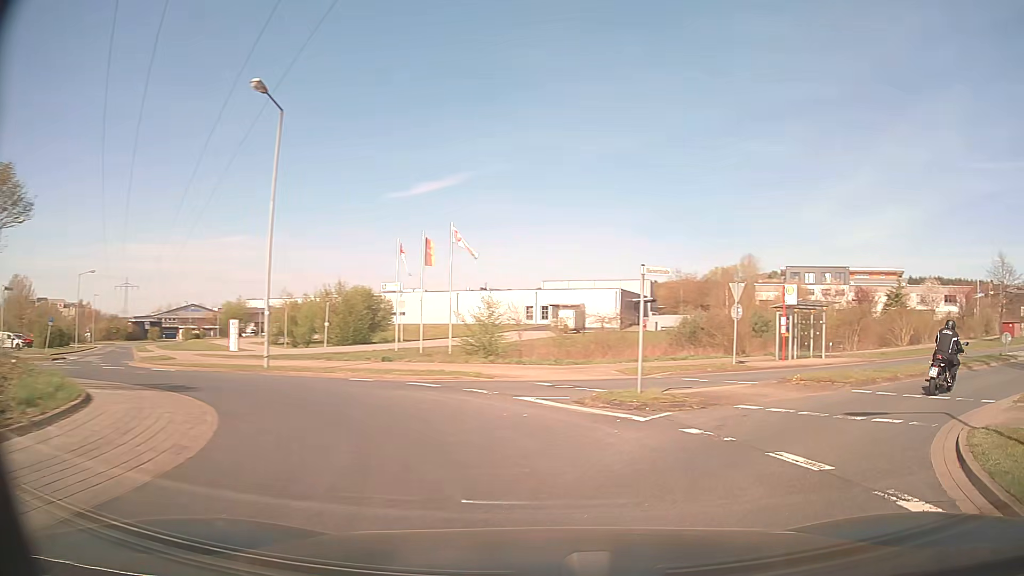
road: residential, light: Day
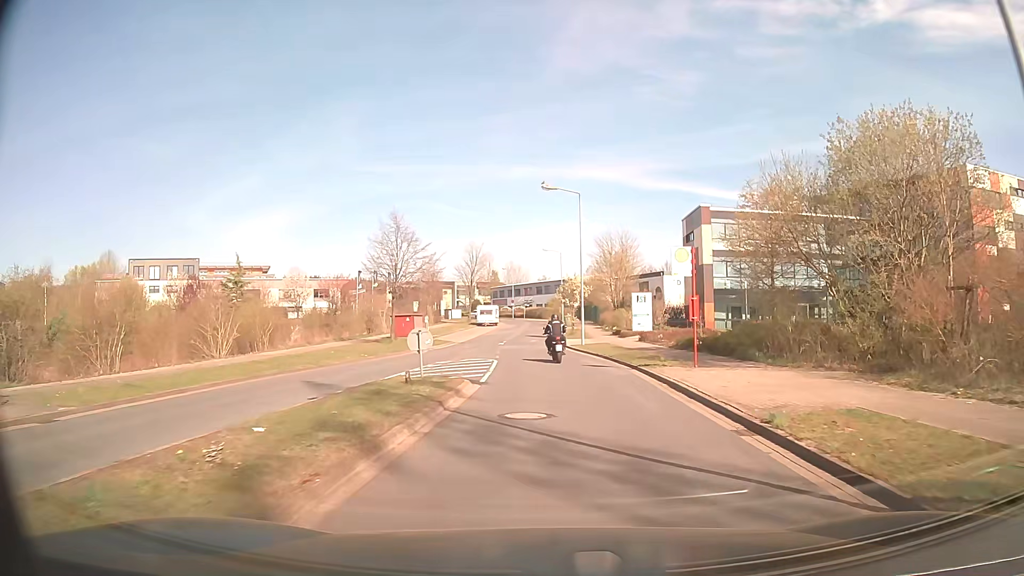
(+11.9, +17.1) m; +54°
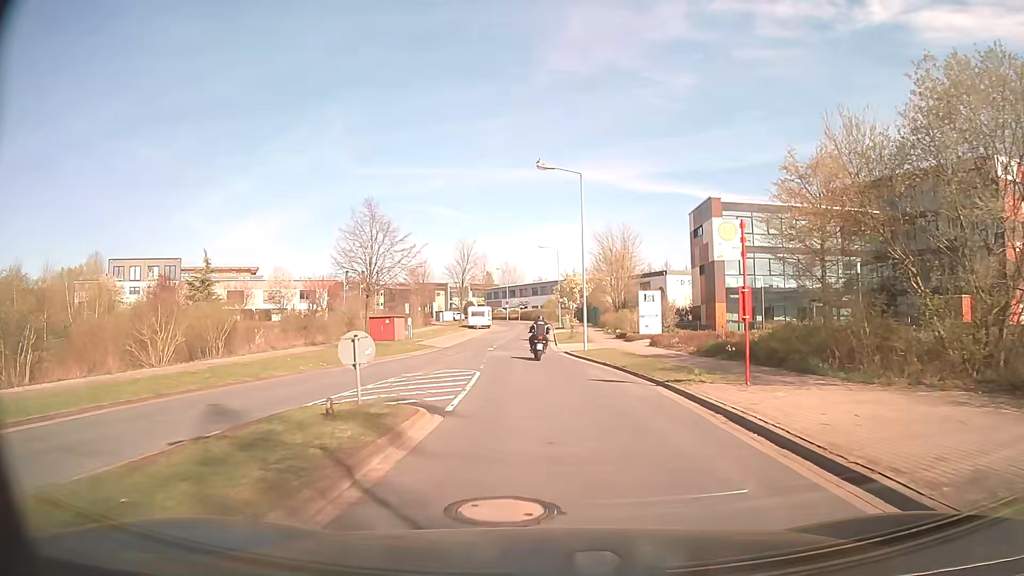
(0.0, +5.2) m; 0°
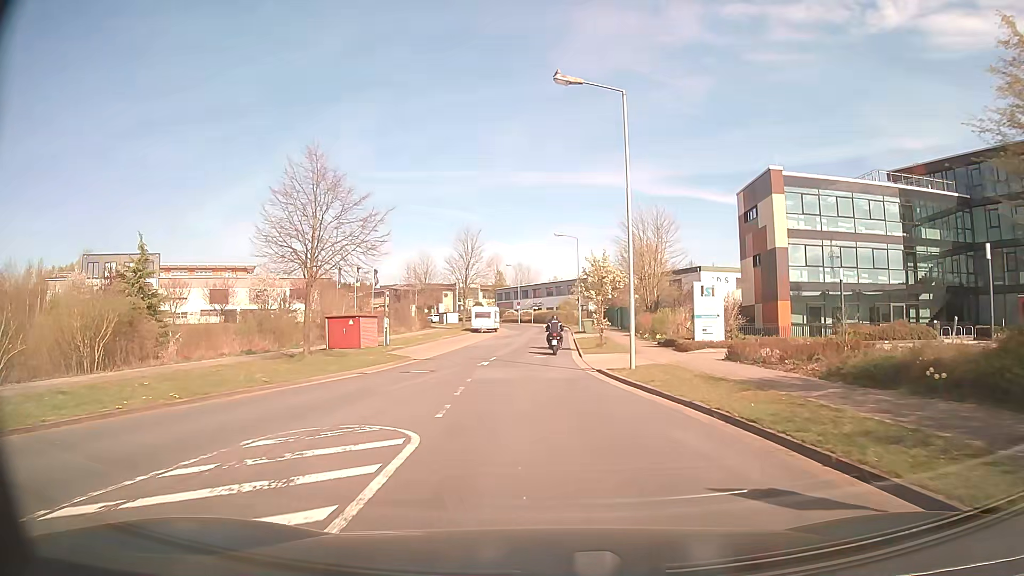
(-0.1, +11.3) m; -1°
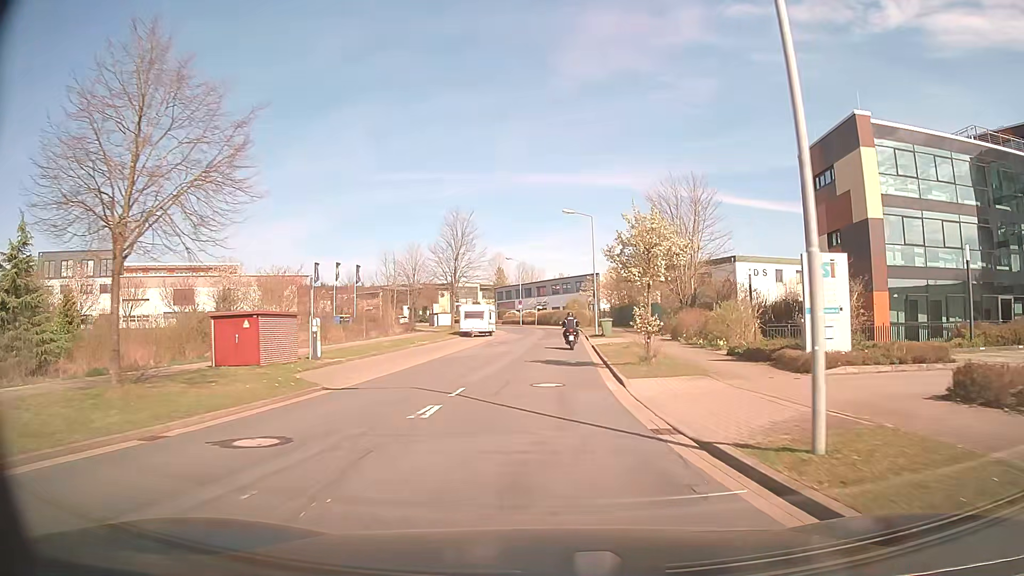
(-0.1, +12.2) m; 0°
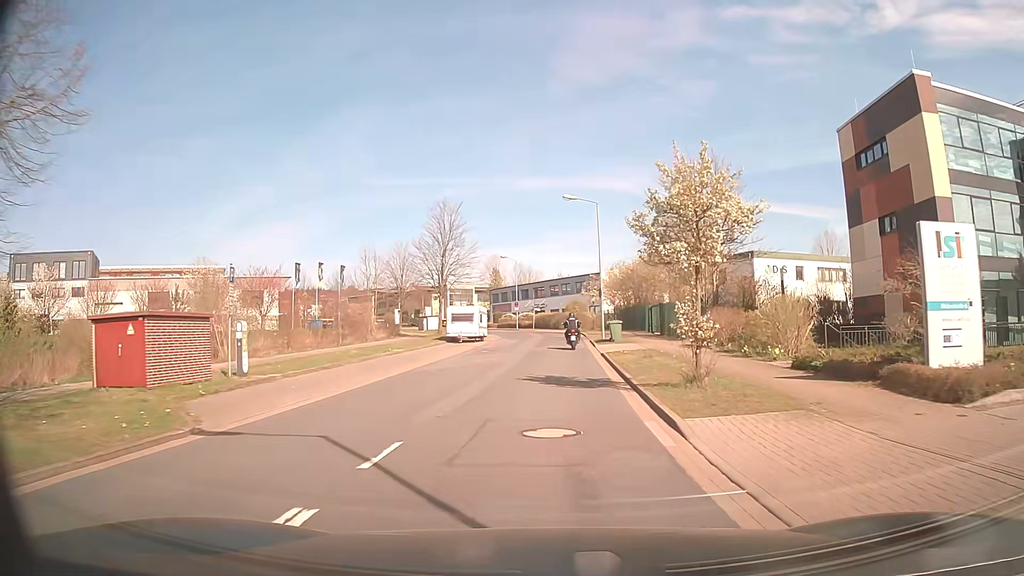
(0.0, +6.1) m; 0°
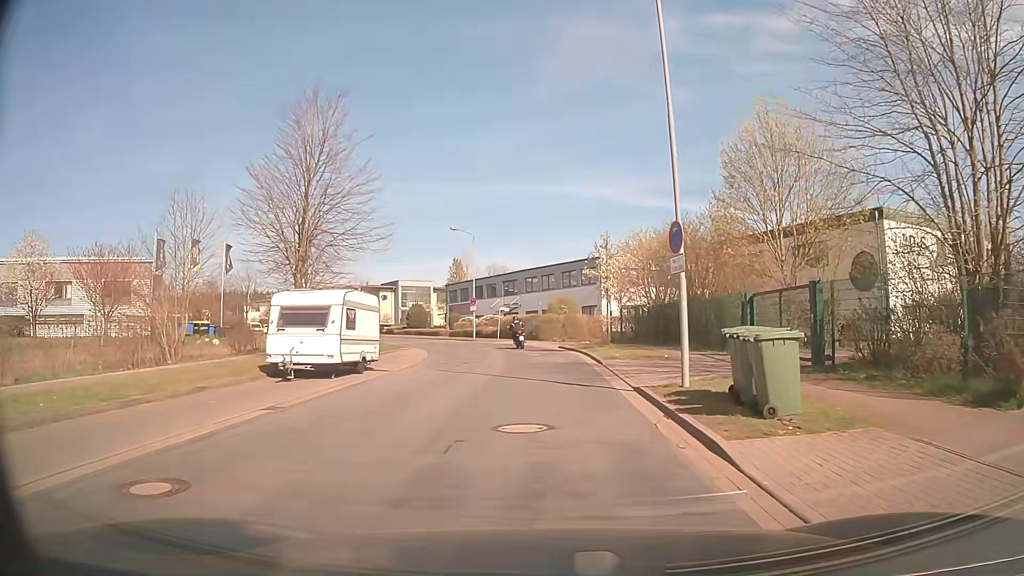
(+0.6, +26.0) m; +2°
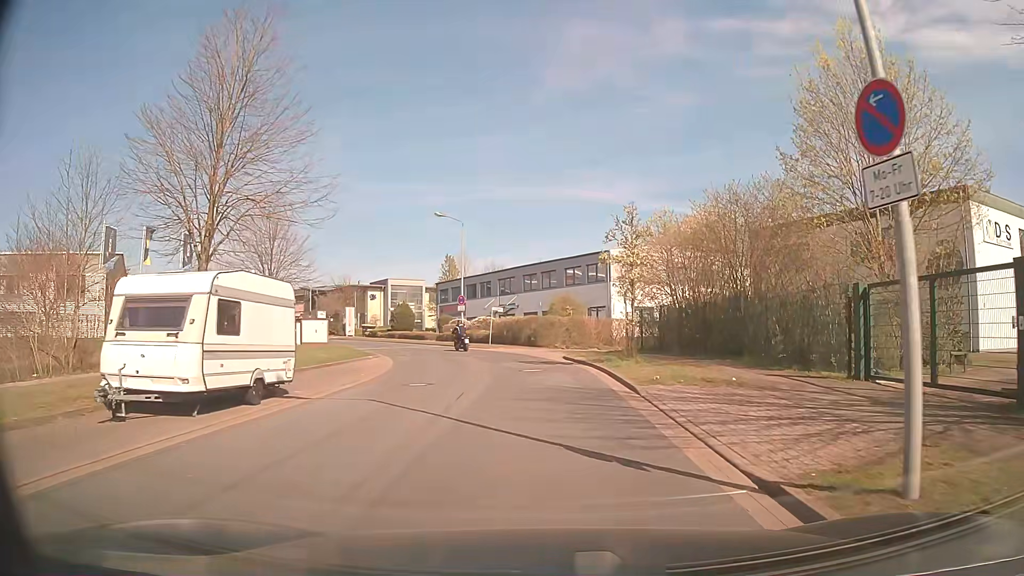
(0.0, +7.5) m; 0°
